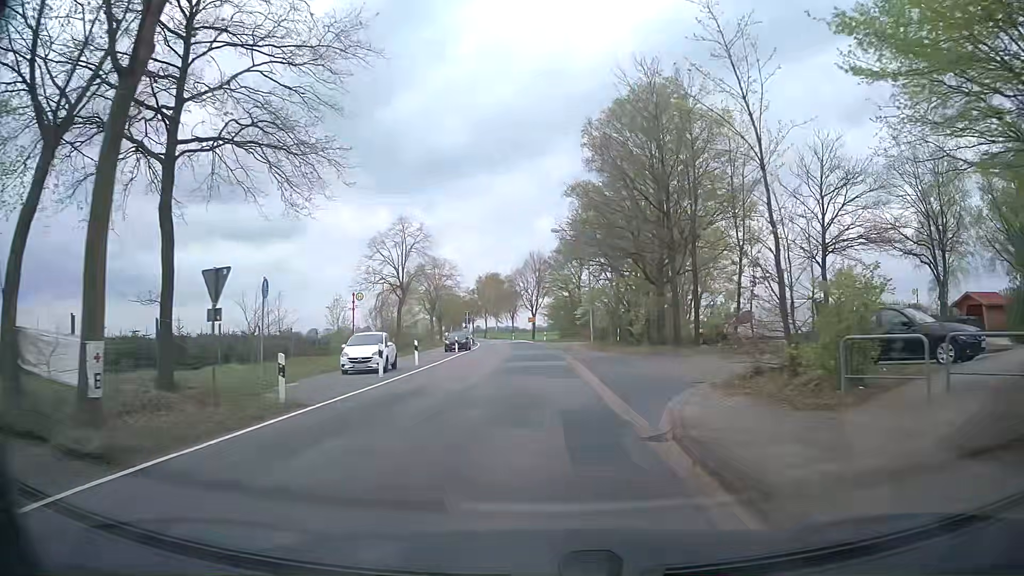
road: secondary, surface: asphalt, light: Day
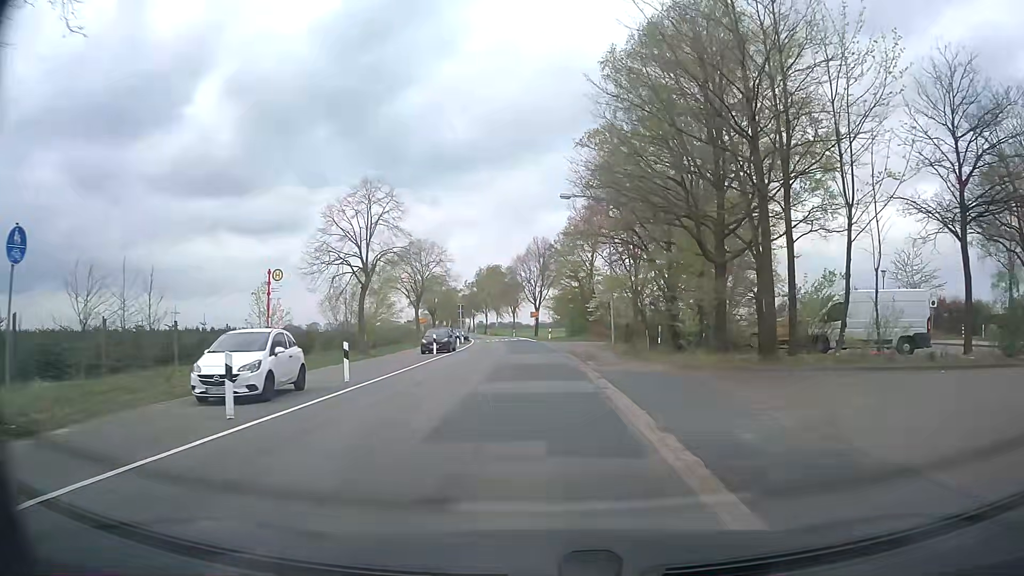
(-0.3, +11.2) m; -1°
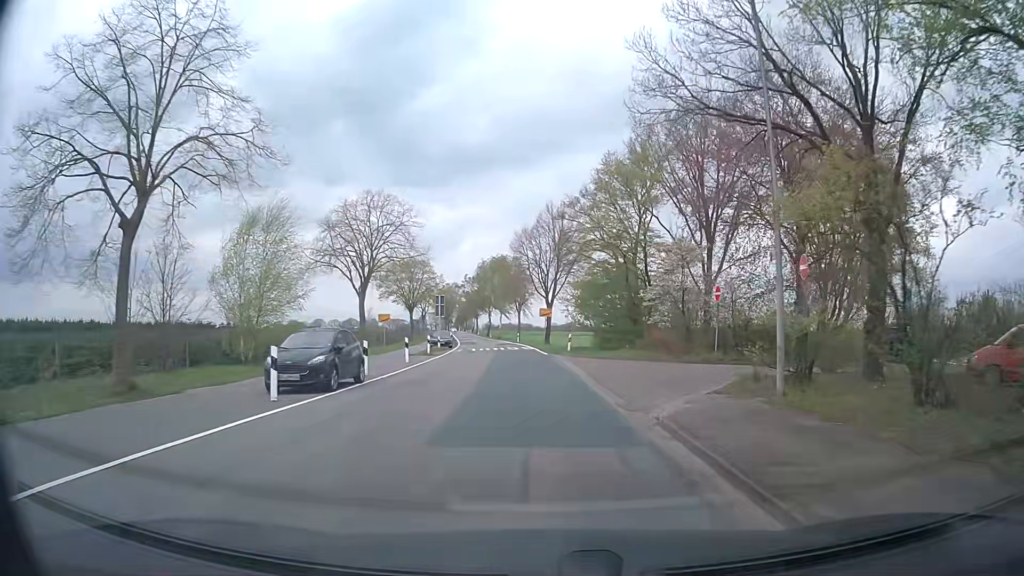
(-0.5, +23.3) m; -2°
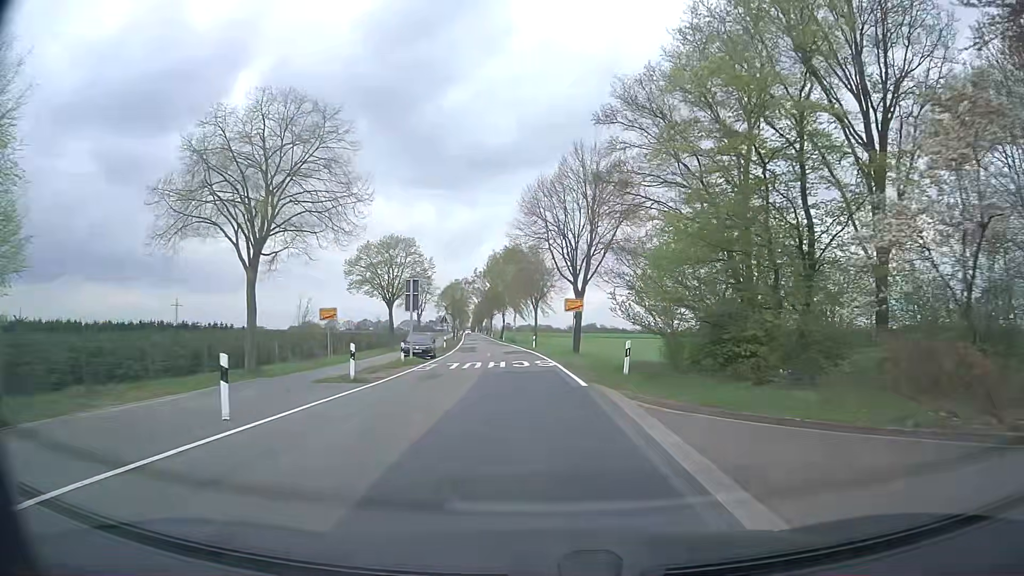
(-0.3, +18.7) m; -2°
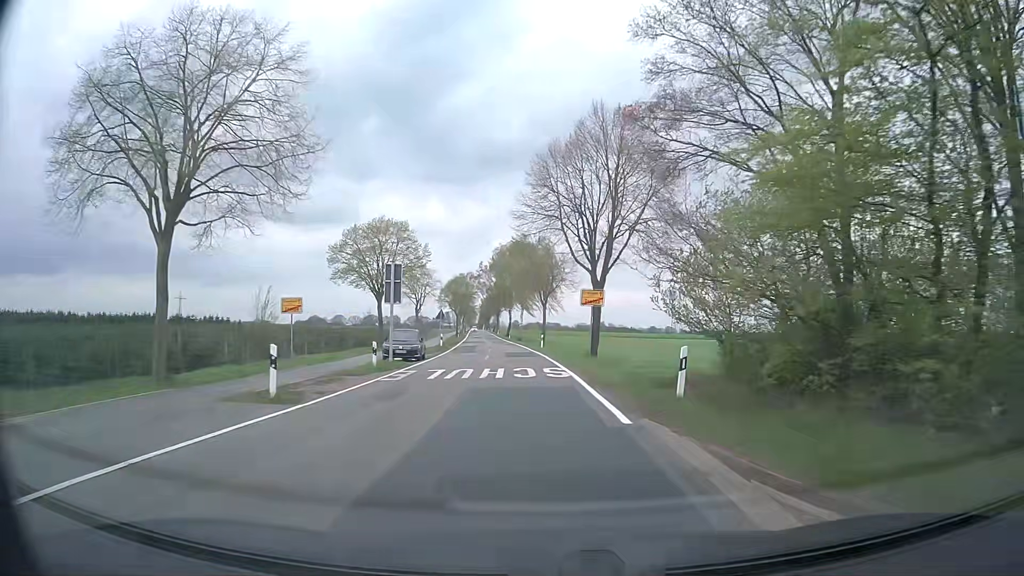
(0.0, +6.7) m; 0°
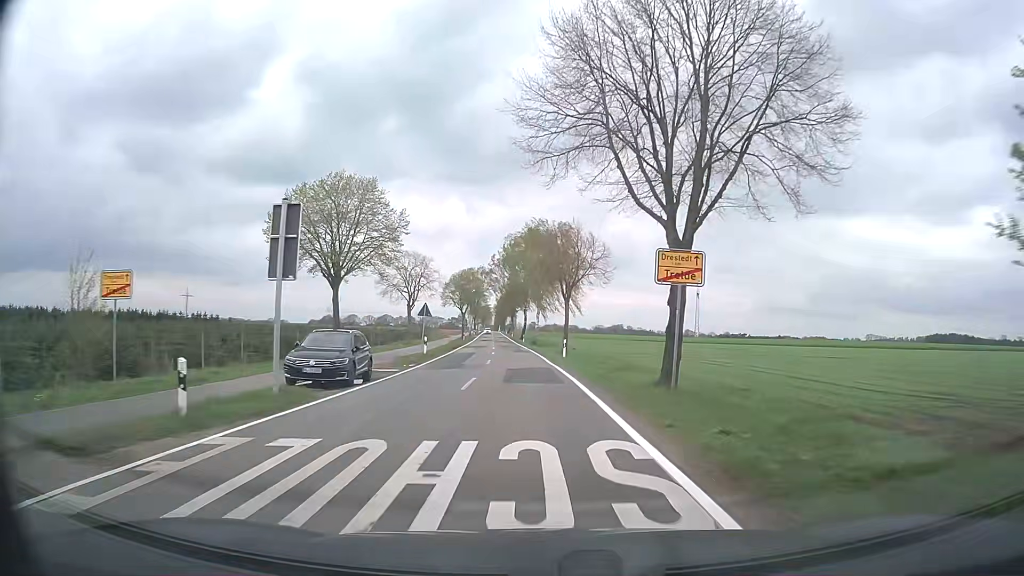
(-0.2, +14.6) m; -1°
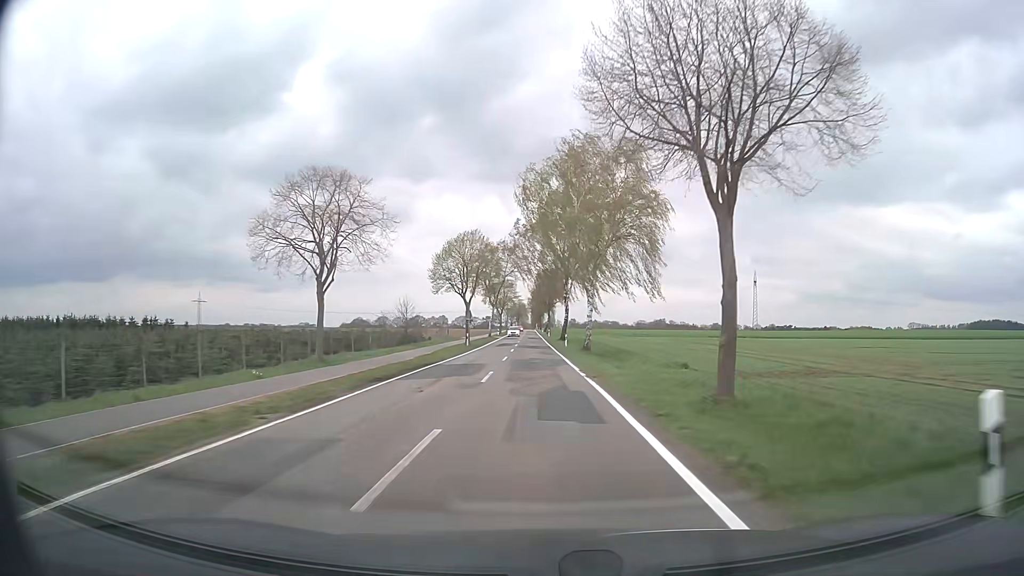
(-1.0, +34.8) m; -3°
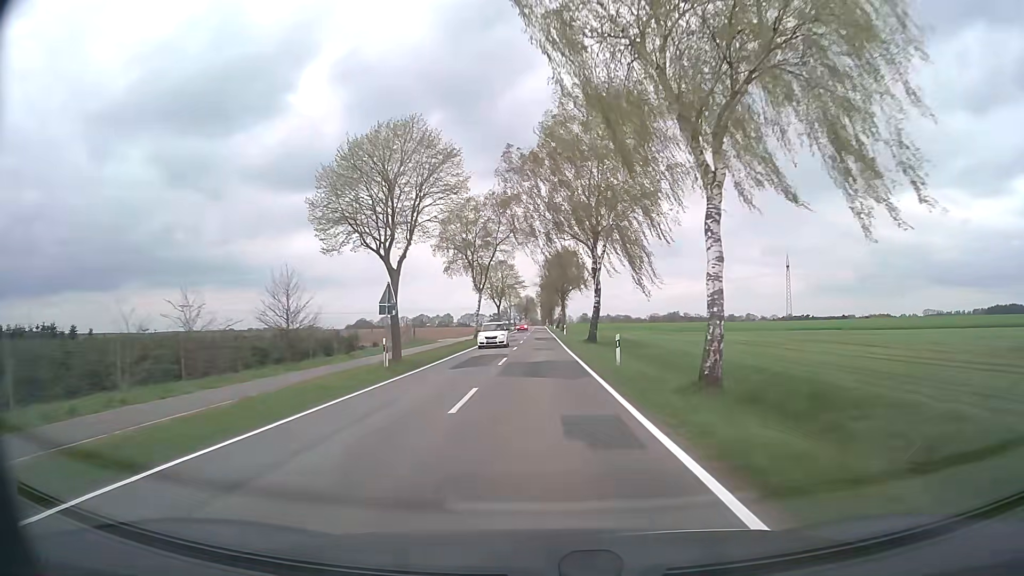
(-0.2, +31.2) m; -1°
(0, +10) (0, +20) (0, +30) (0, +40) (0, +50) (0, +60) (0, +70) (0, +80) (0, +90) (0, +100) m
